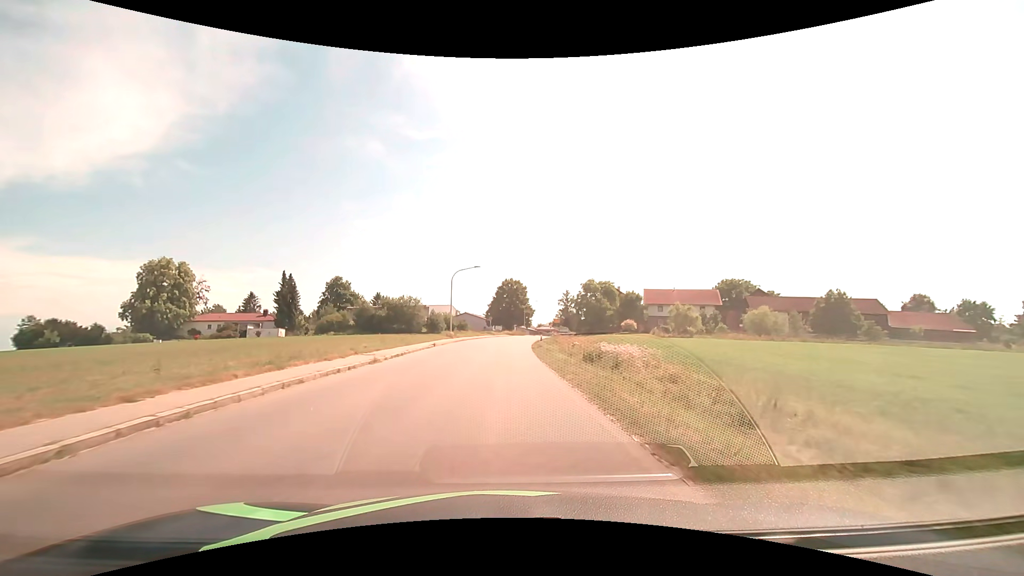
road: tertiary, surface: asphalt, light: Day
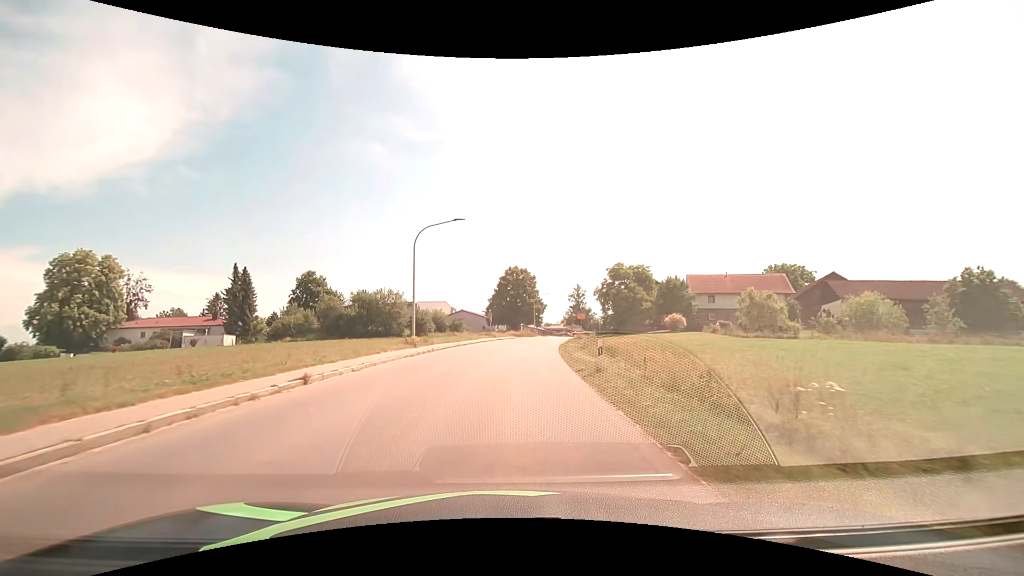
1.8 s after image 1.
(-0.1, +22.2) m; 0°
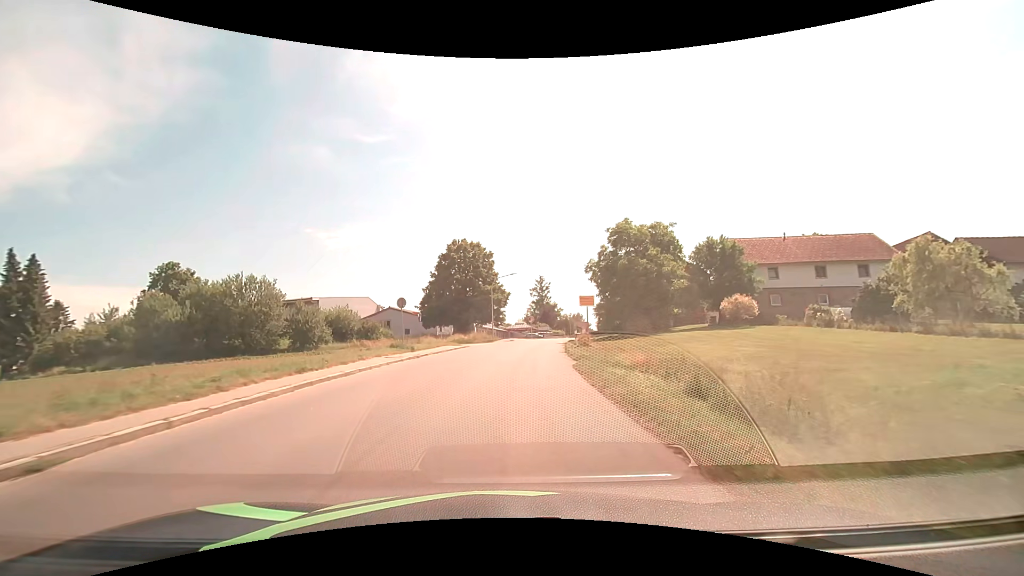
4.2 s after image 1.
(+1.1, +30.0) m; +5°
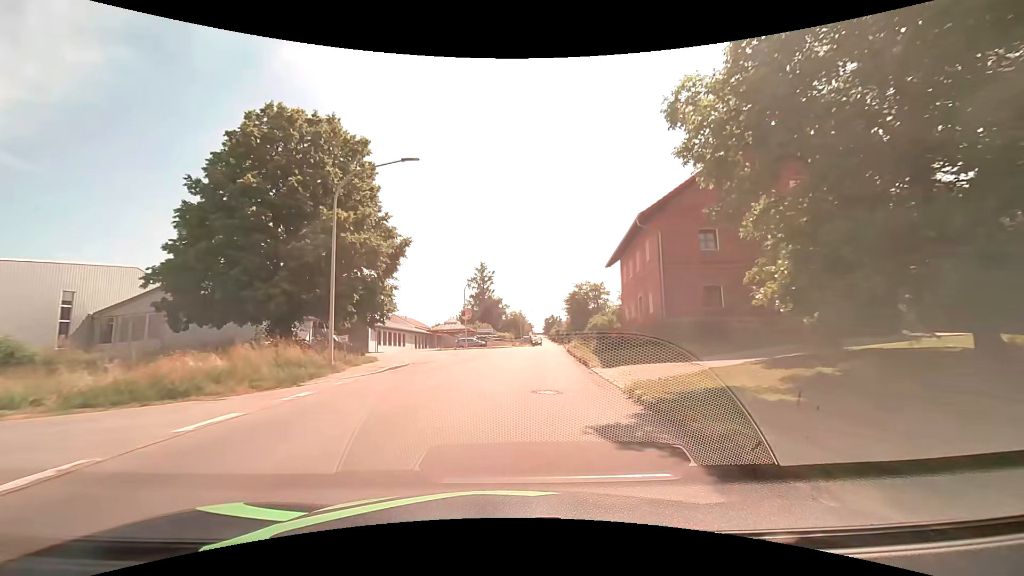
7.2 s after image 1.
(+1.9, +37.9) m; +7°
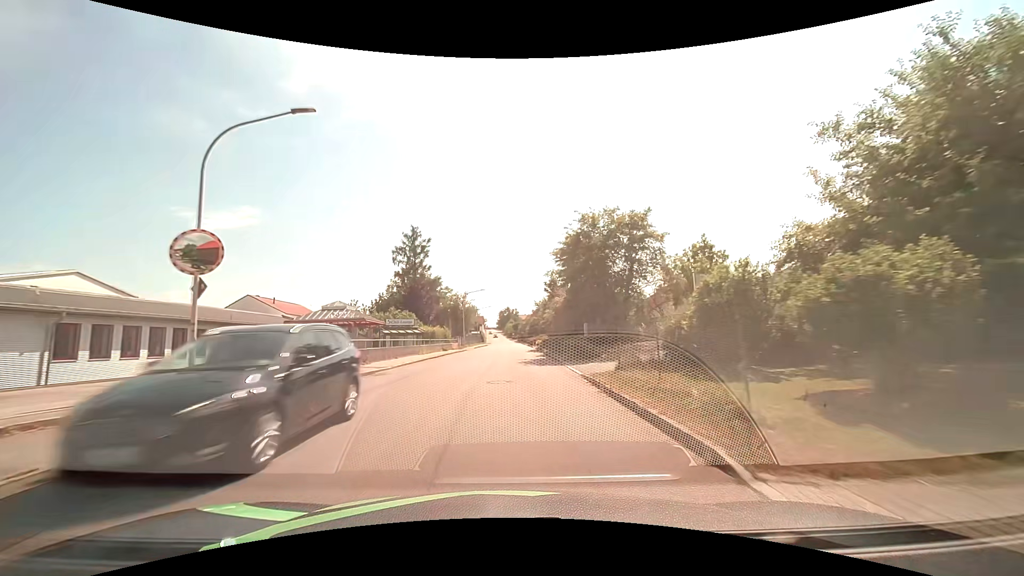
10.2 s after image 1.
(+2.2, +38.1) m; +5°
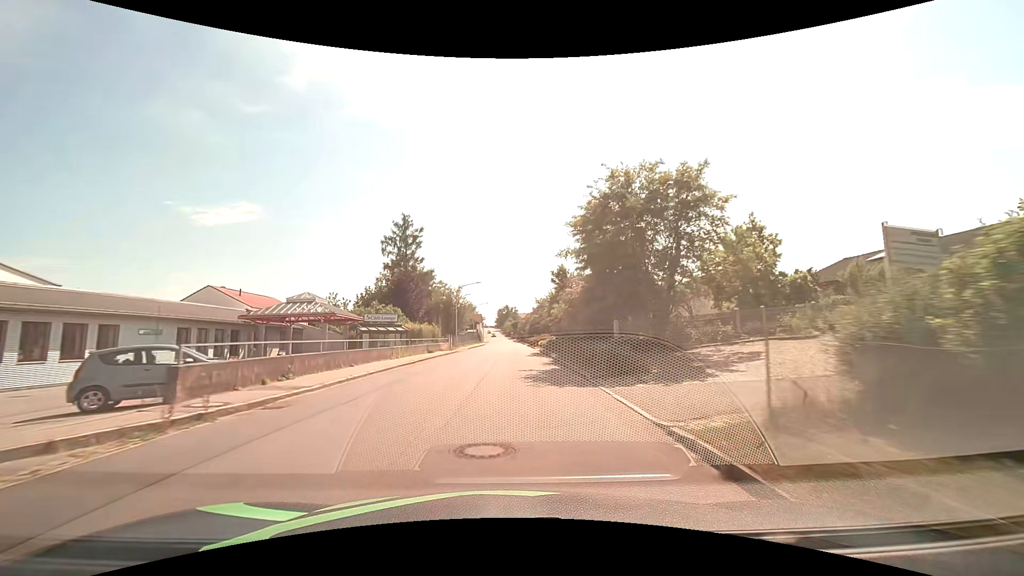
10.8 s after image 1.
(0.0, +7.7) m; 0°
